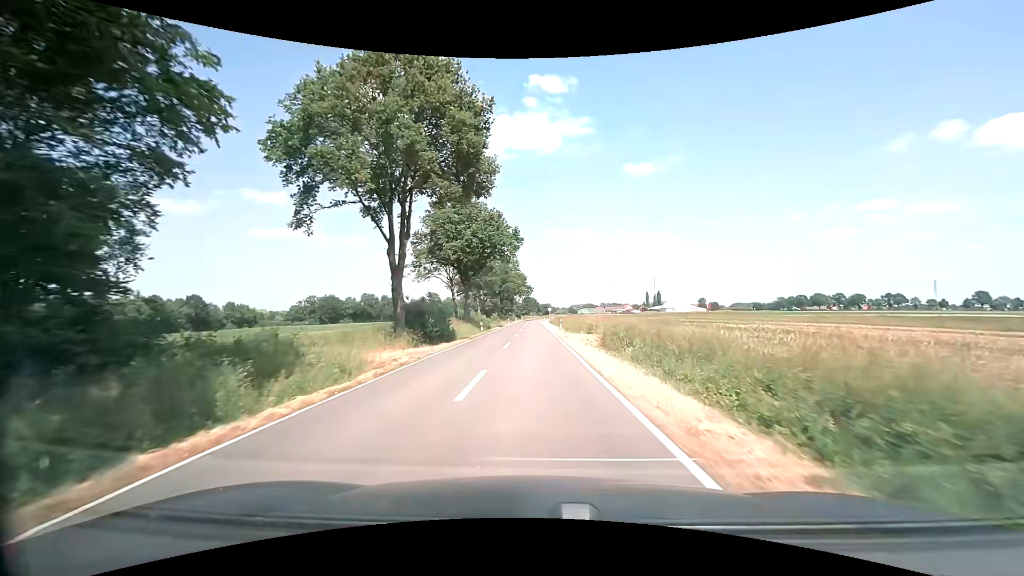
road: secondary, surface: asphalt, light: Day
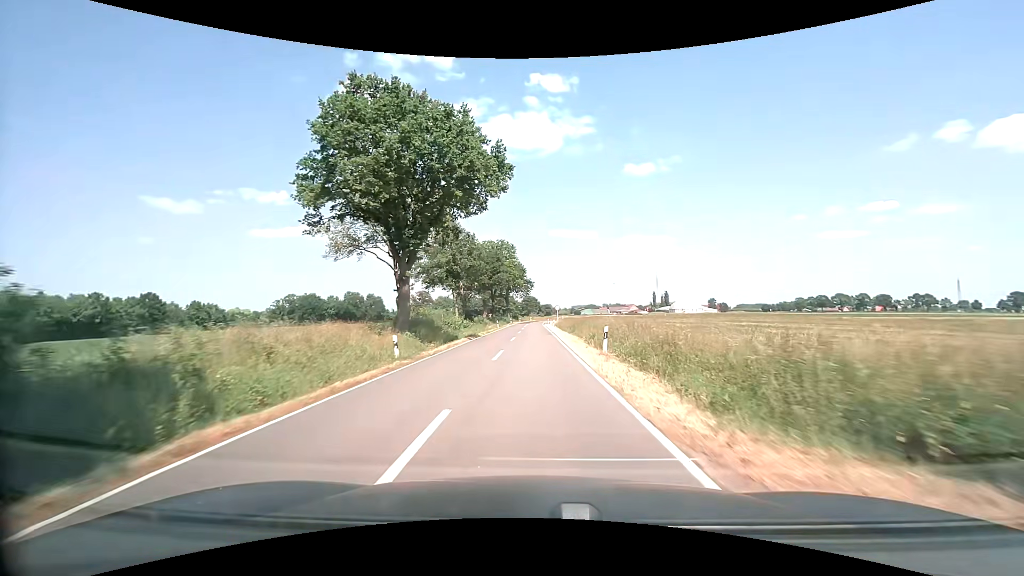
(-0.1, +29.1) m; 0°
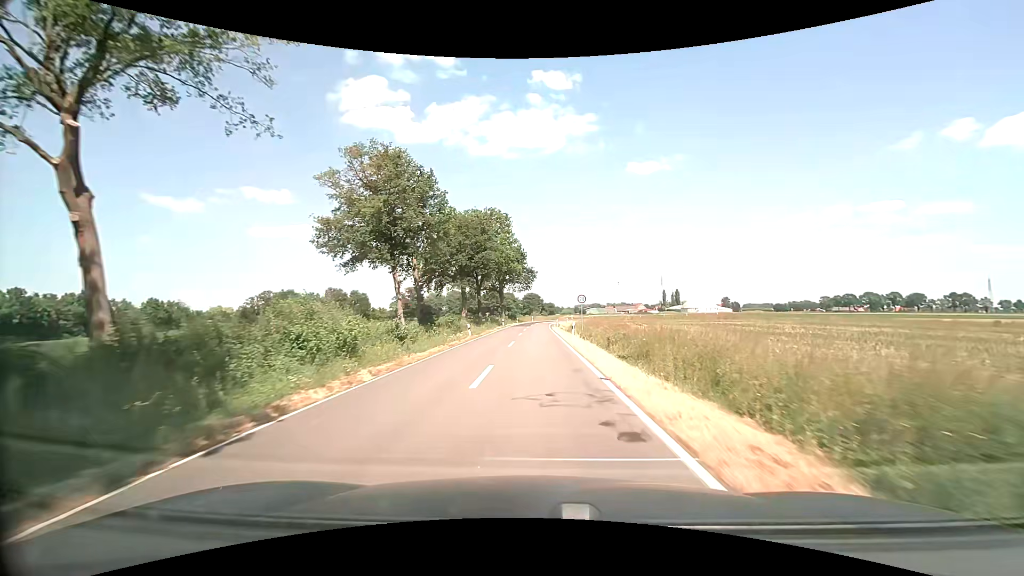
(-0.1, +30.0) m; 0°
(0, +10) (0, +20) (0, +30) (0, +40) (0, +50) (0, +60) (0, +70) (+1, +80) (+2, +90) (+3, +100) m
